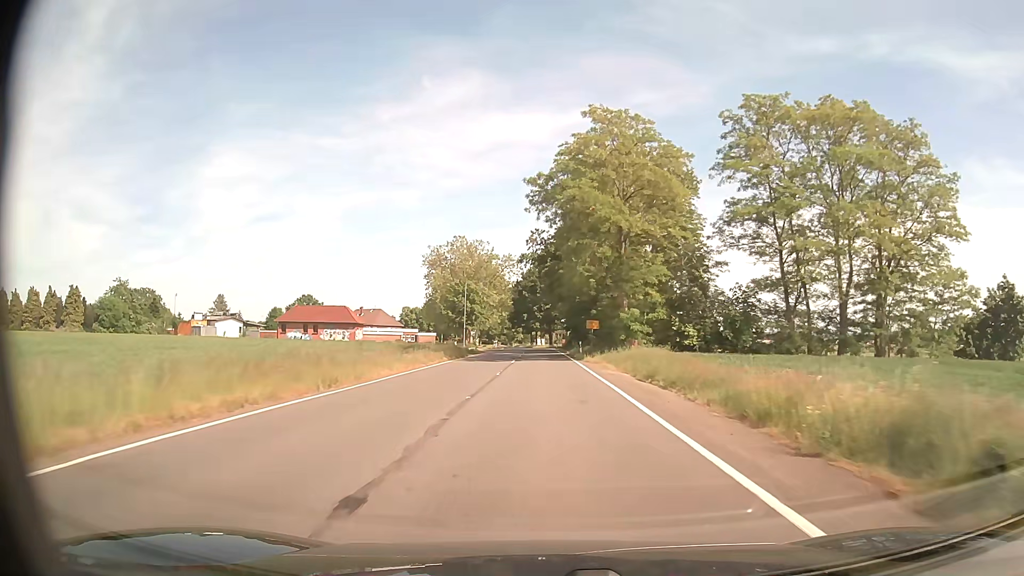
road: secondary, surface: asphalt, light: Day
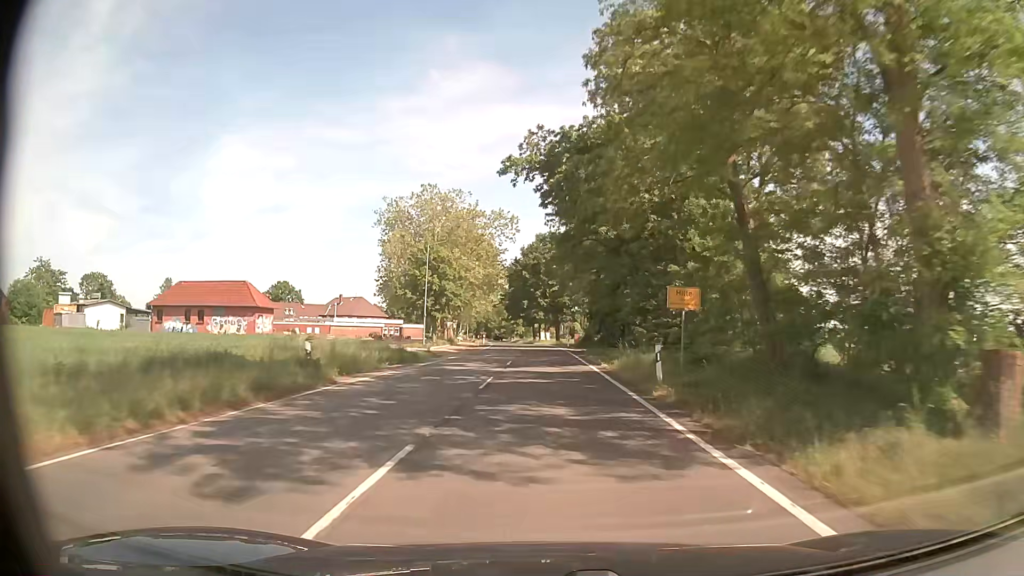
(-0.2, +30.8) m; 0°
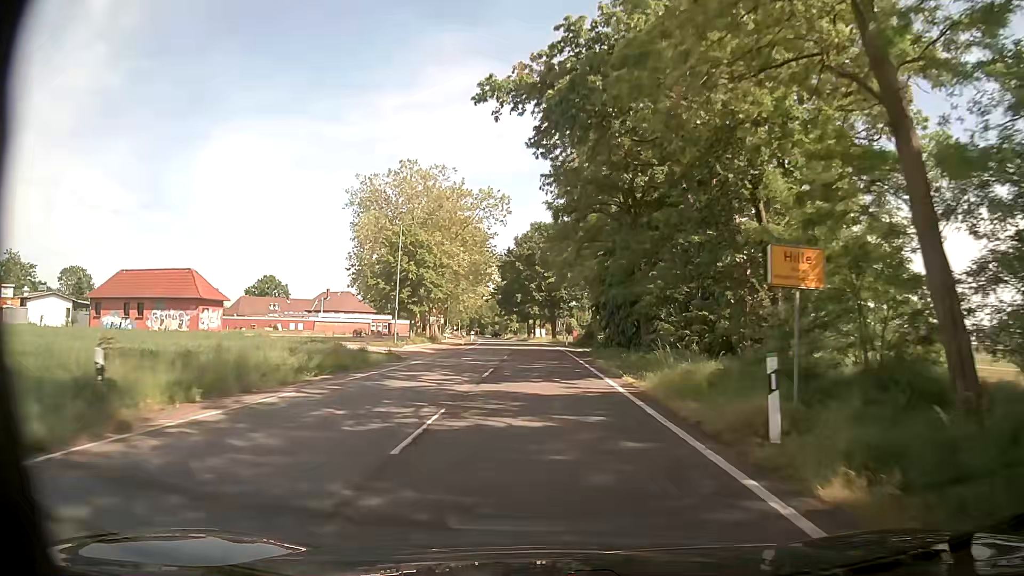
(0.0, +8.6) m; 0°
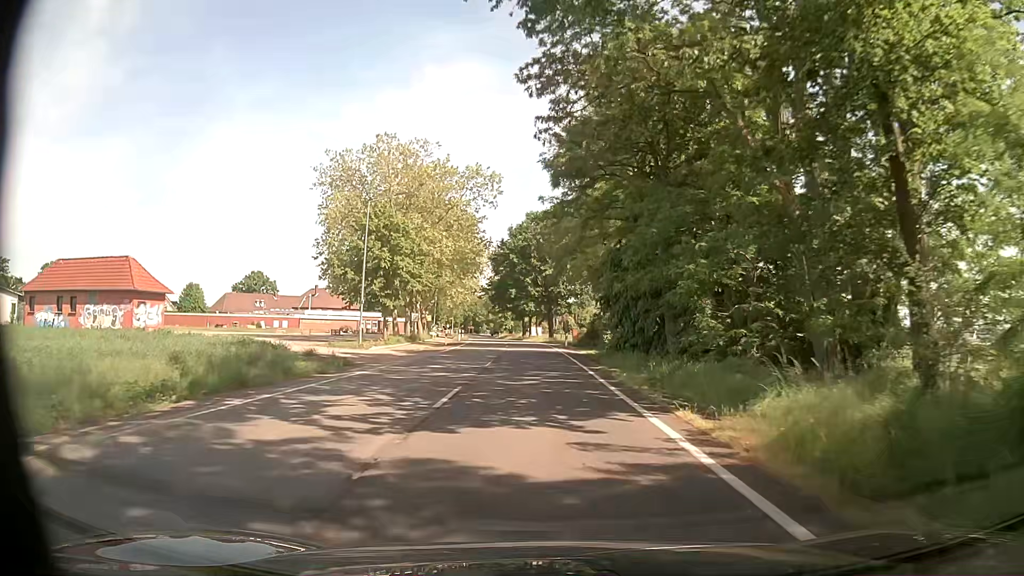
(+0.1, +7.7) m; +1°
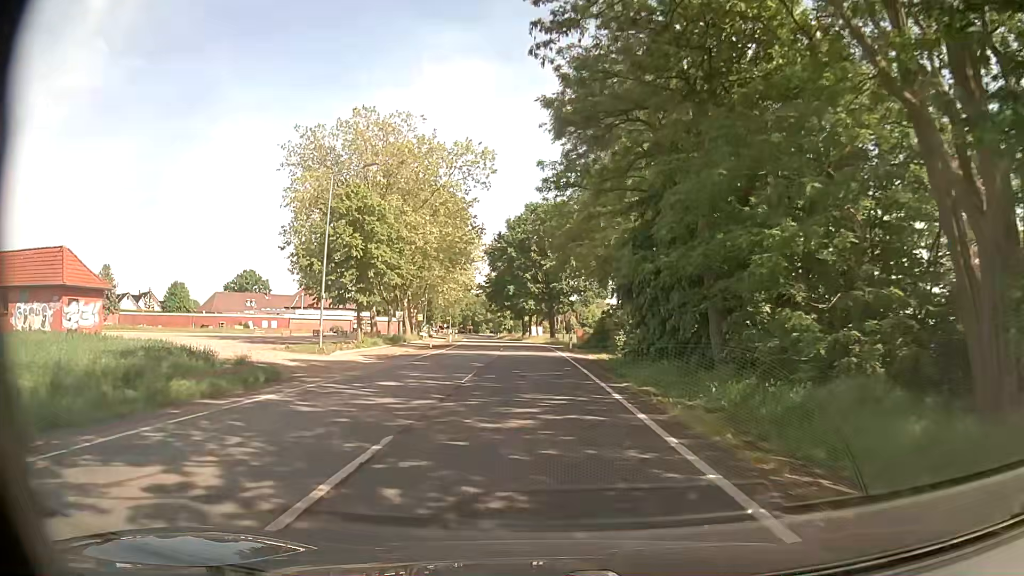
(0.0, +6.8) m; 0°
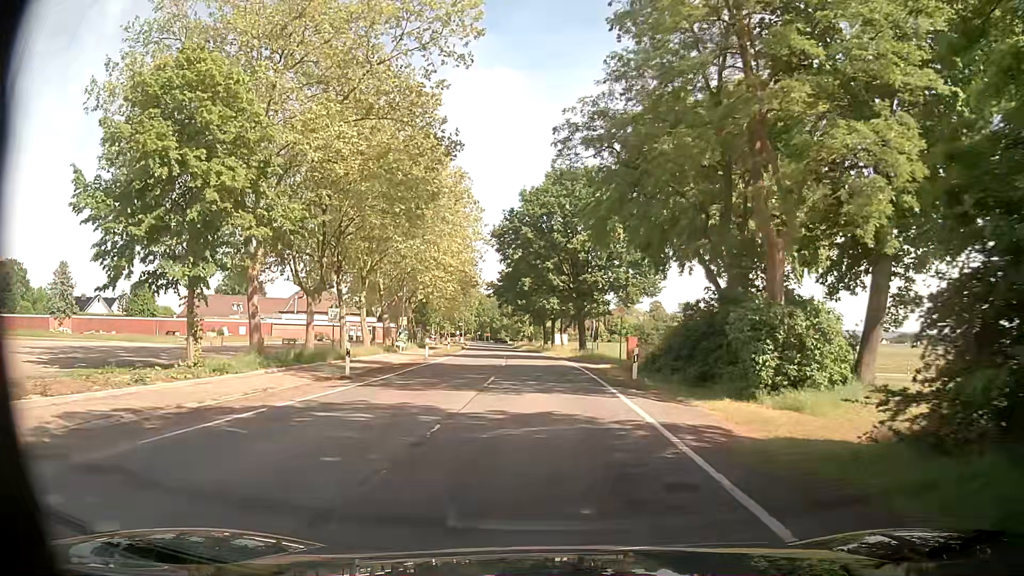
(-0.5, +22.1) m; -2°
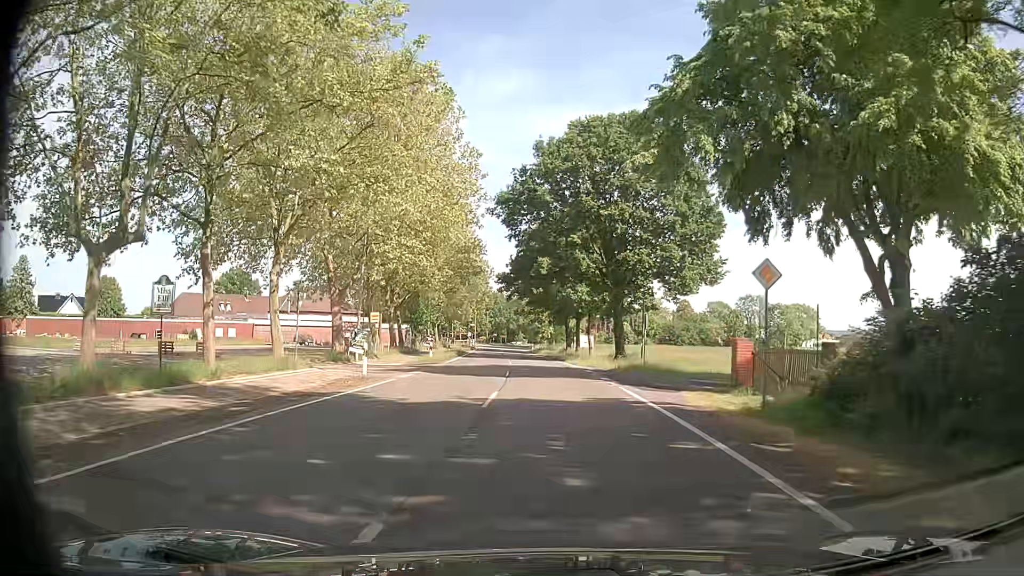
(-0.3, +17.4) m; 0°
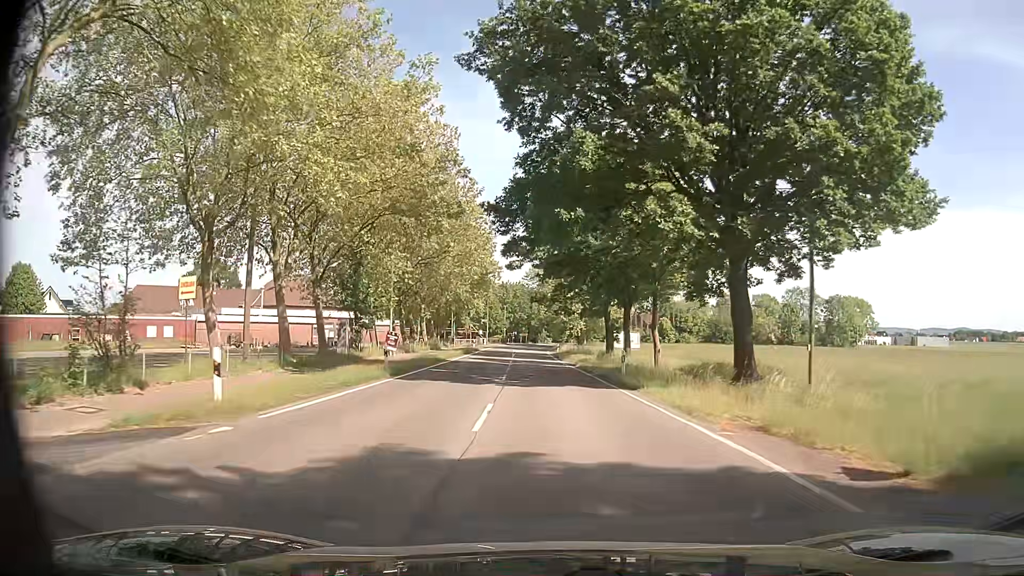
(-0.9, +27.7) m; -3°
(0, +10) (0, +20) (-1, +30) (-1, +40) (-1, +50) (-2, +60) (-2, +70) (-2, +80) (-2, +90) (-2, +100) m
